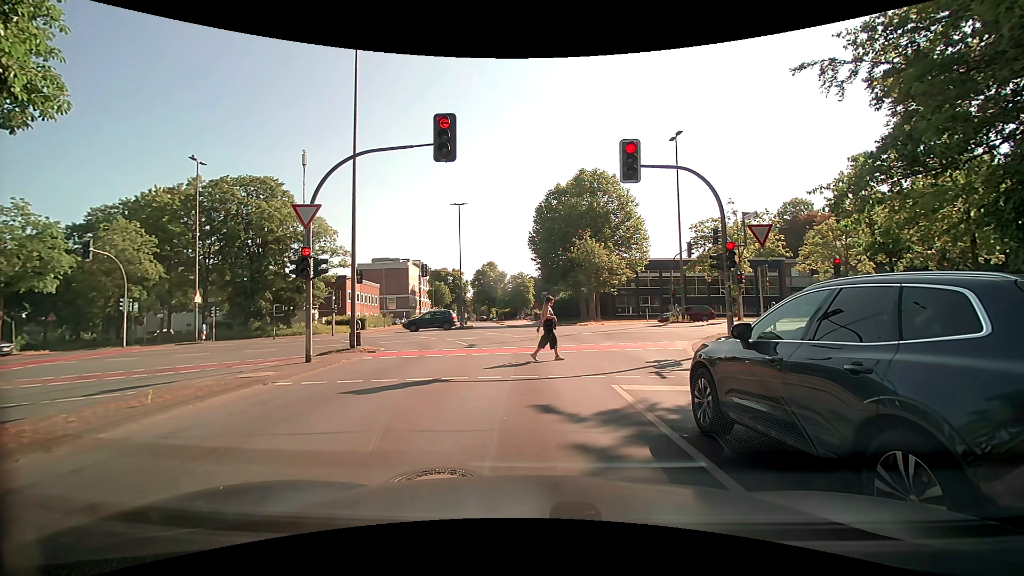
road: tertiary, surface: asphalt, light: Day
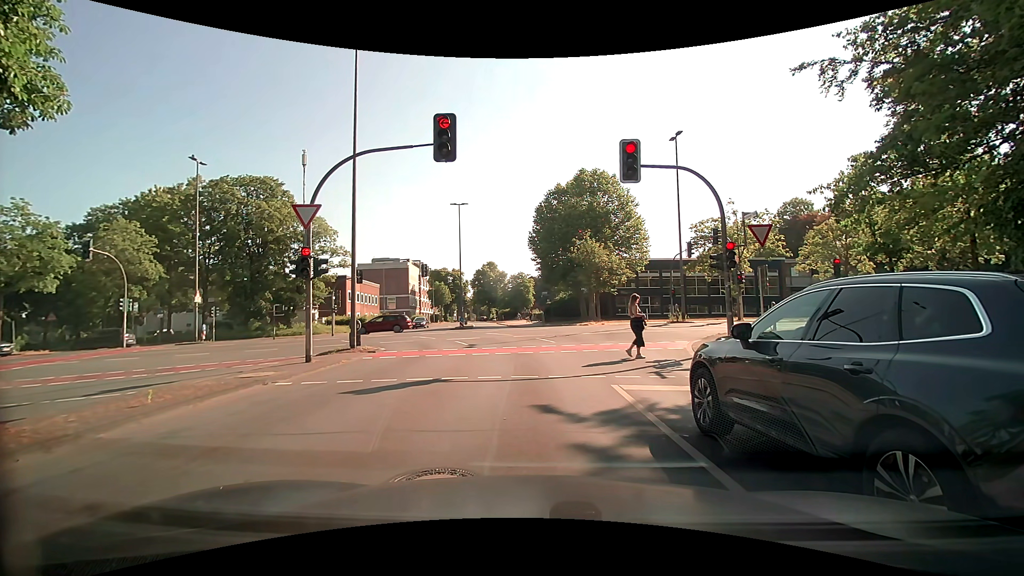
(0.0, 0.0) m; 0°
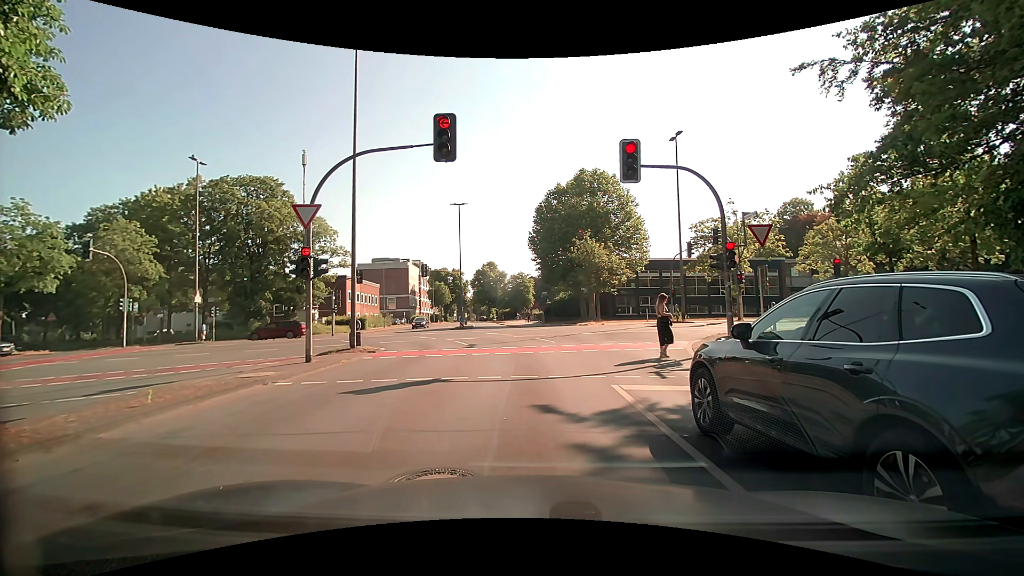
(0.0, 0.0) m; 0°
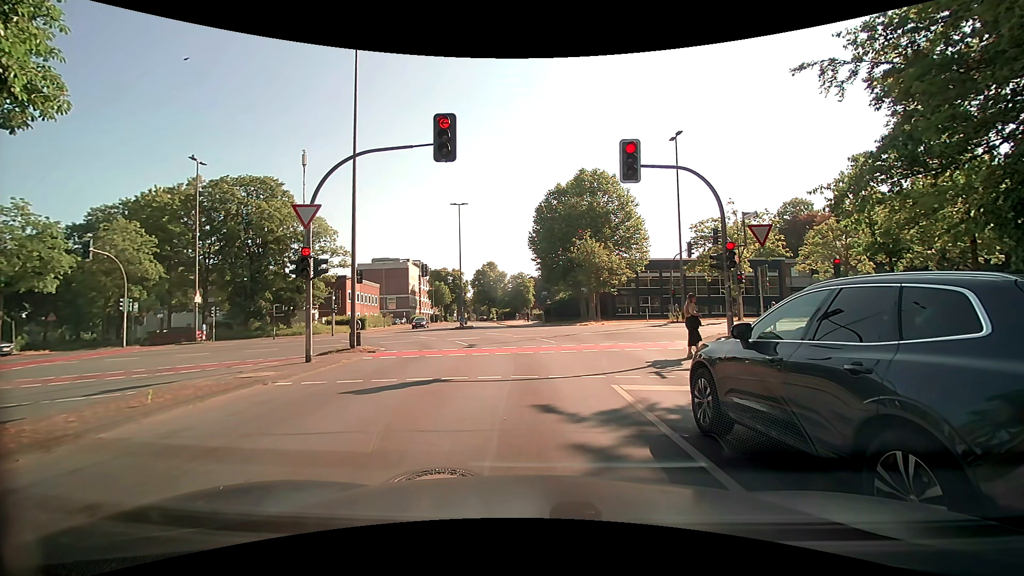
(0.0, 0.0) m; 0°
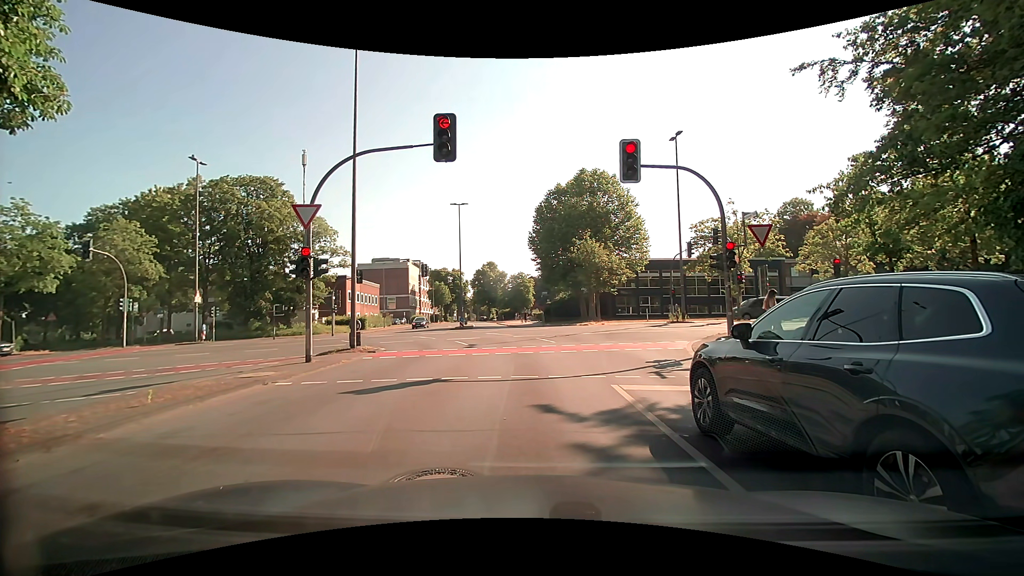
(0.0, 0.0) m; 0°
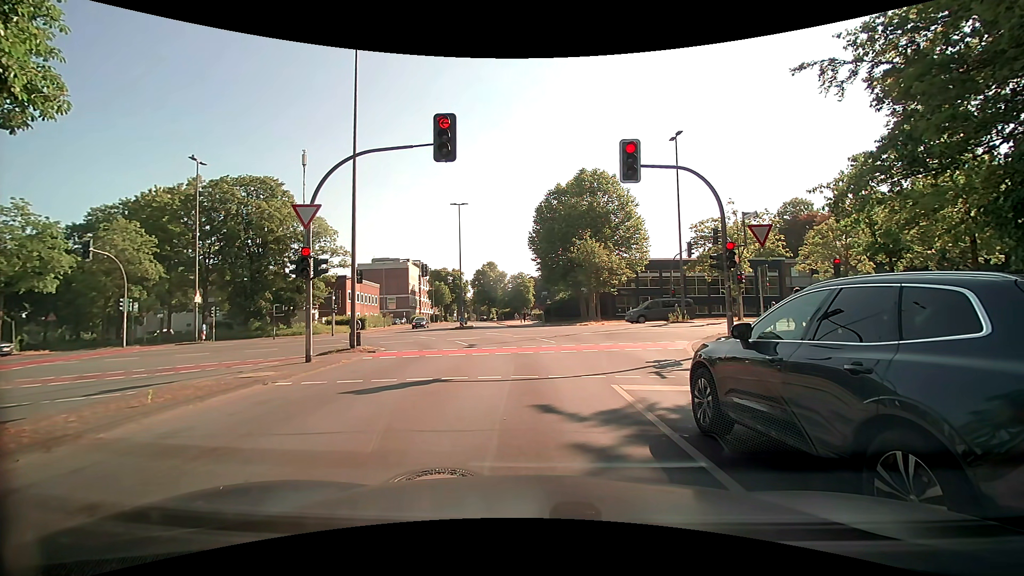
(0.0, 0.0) m; 0°
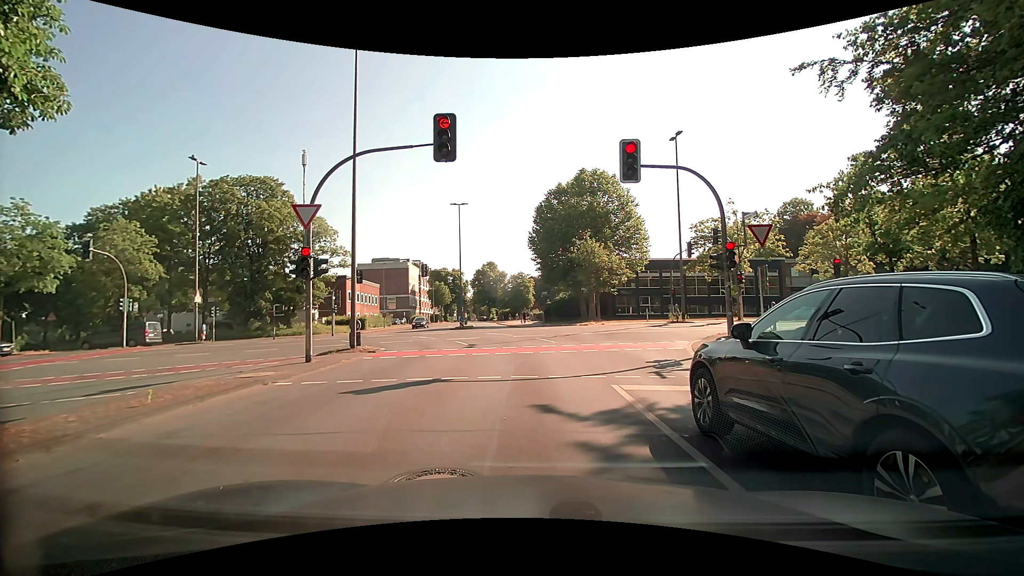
(0.0, 0.0) m; 0°
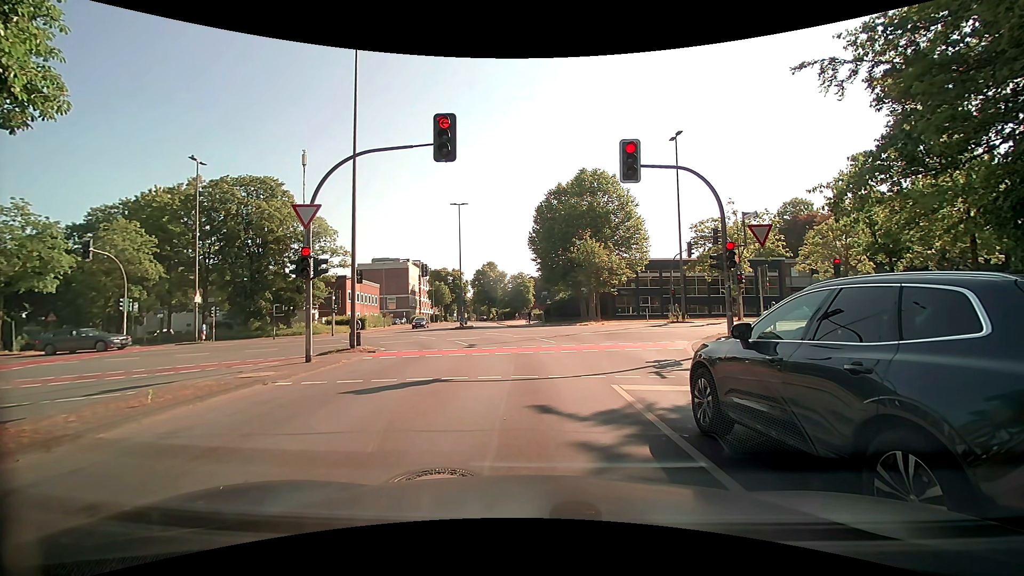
(0.0, 0.0) m; 0°
(0, +10) (-1, +20) (-5, +29) (-12, +36) (-21, +40) (-31, +40) (-41, +39) (-51, +38) (-60, +37) (-70, +35) m
